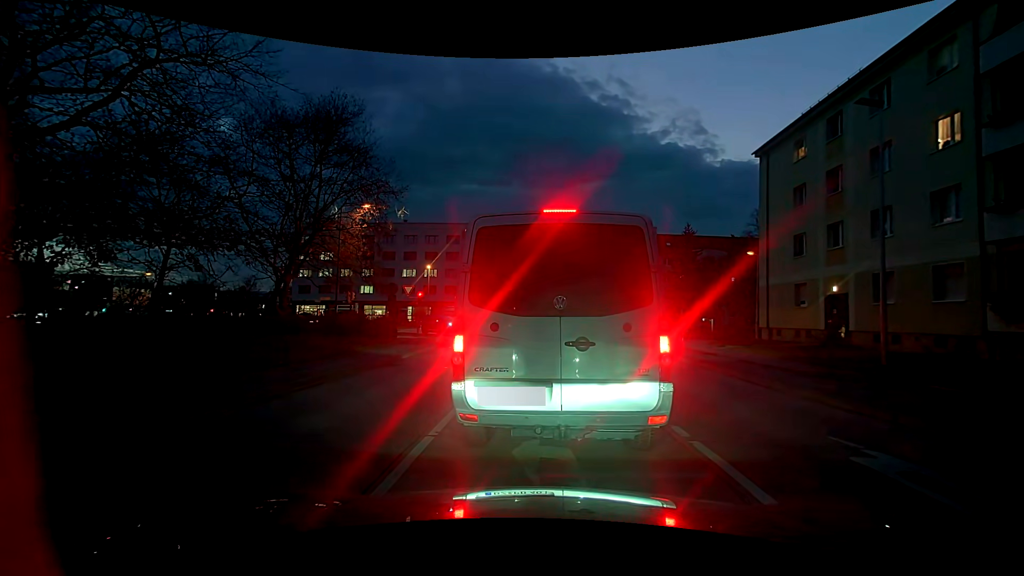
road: tertiary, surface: asphalt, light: Dusk
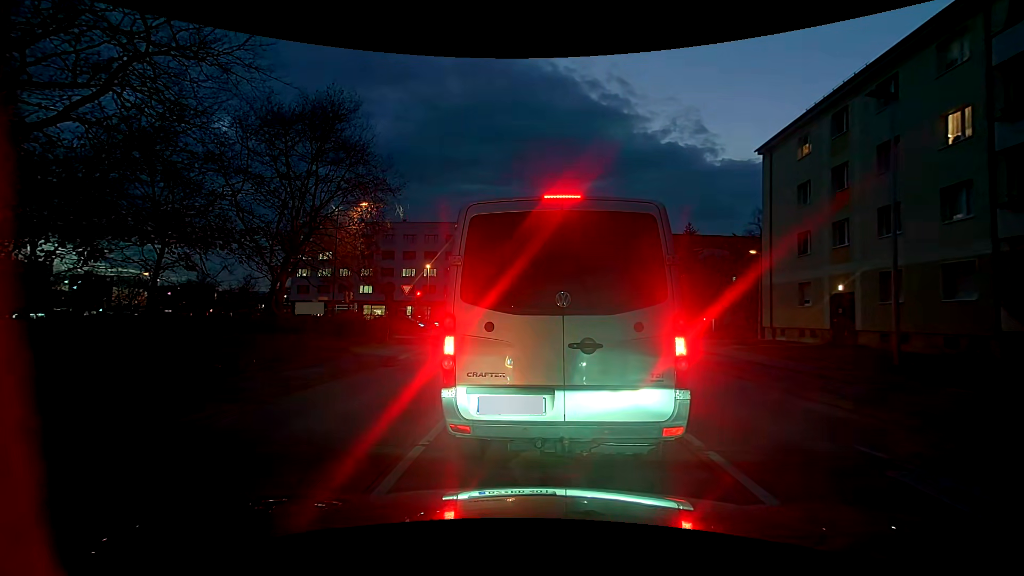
(0.0, +0.4) m; 0°
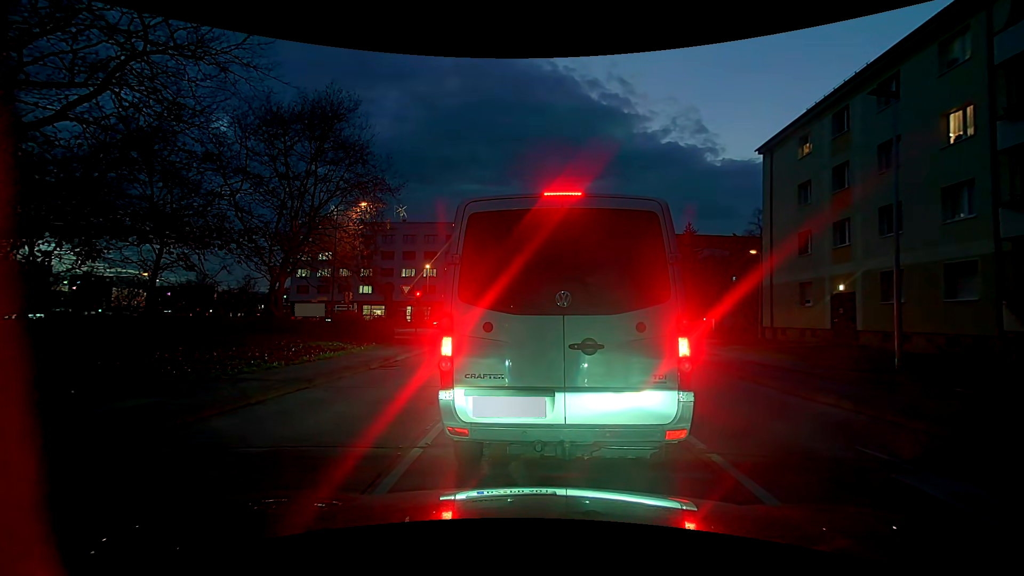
(0.0, +0.1) m; 0°
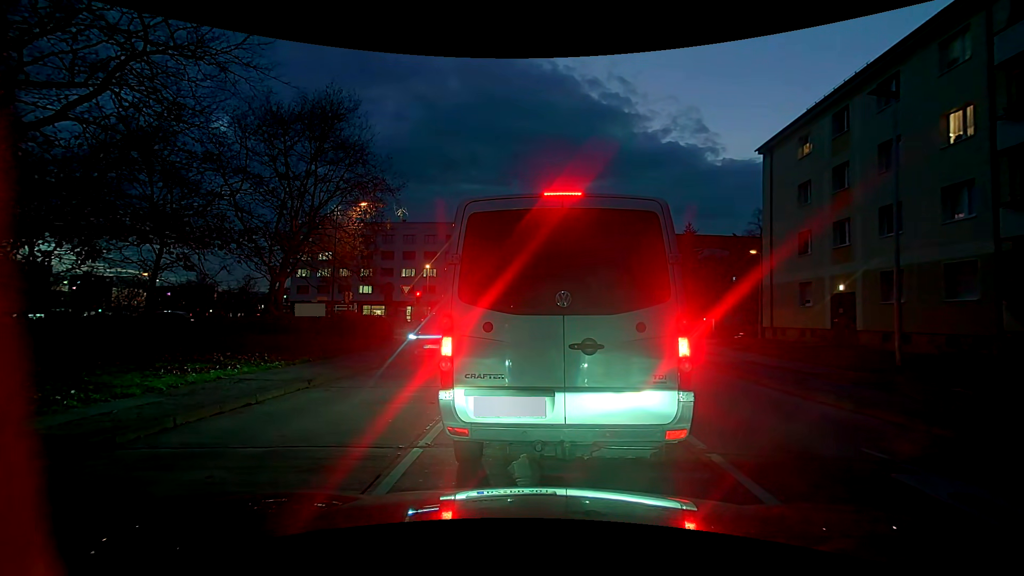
(0.0, 0.0) m; 0°
(0, +10) (+1, +20) (+1, +30) (+1, +40) (0, +50) (-6, +58) (-15, +62) (-25, +63) (-35, +63) (-45, +63) m
